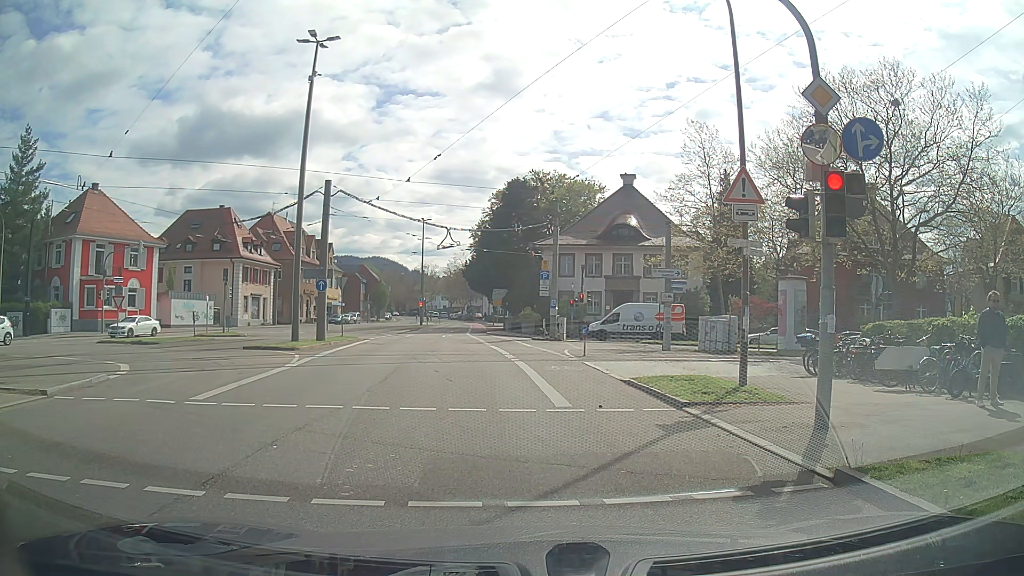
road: secondary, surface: asphalt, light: Day
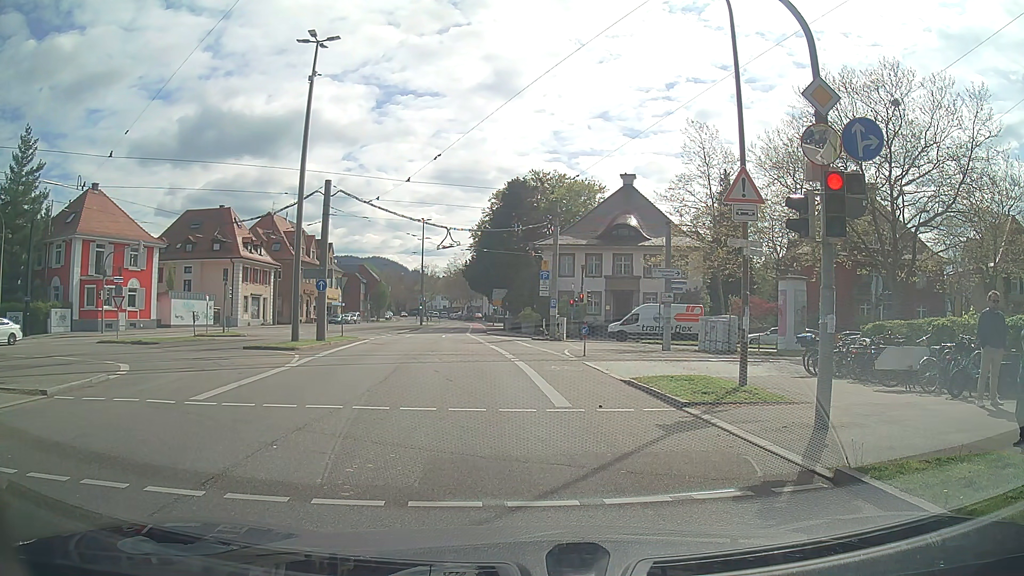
(0.0, 0.0) m; 0°
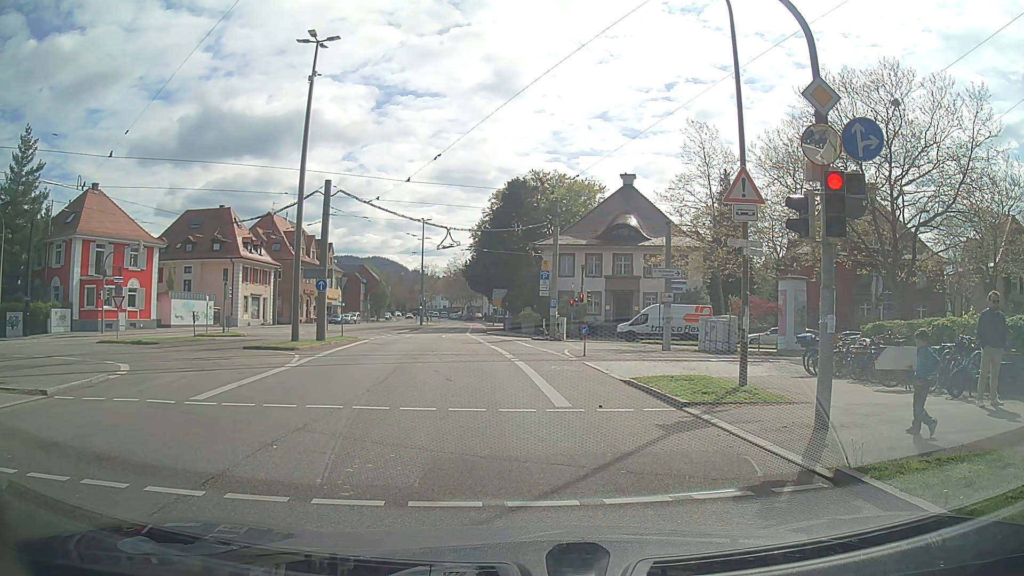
(0.0, 0.0) m; 0°
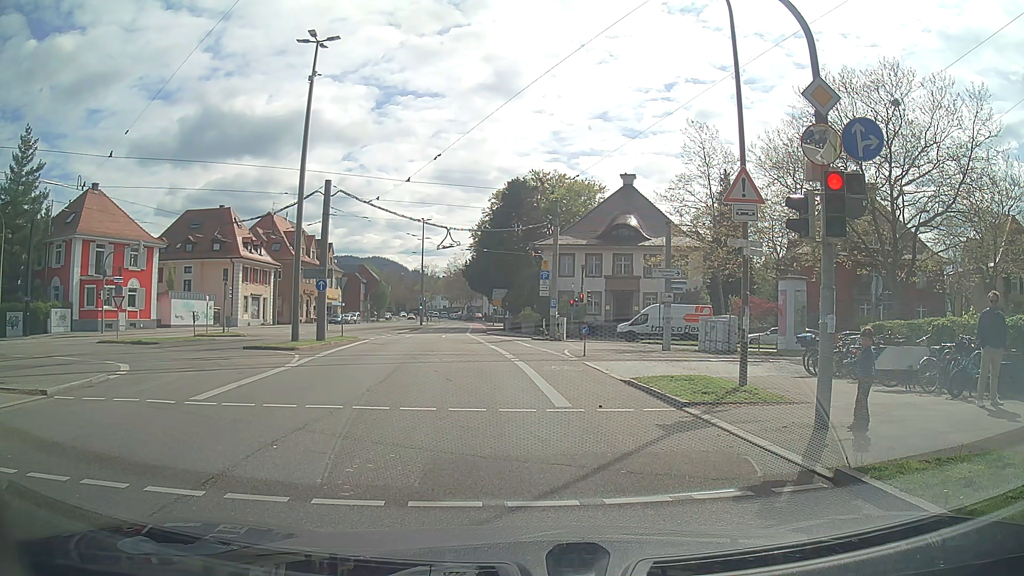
(0.0, 0.0) m; 0°
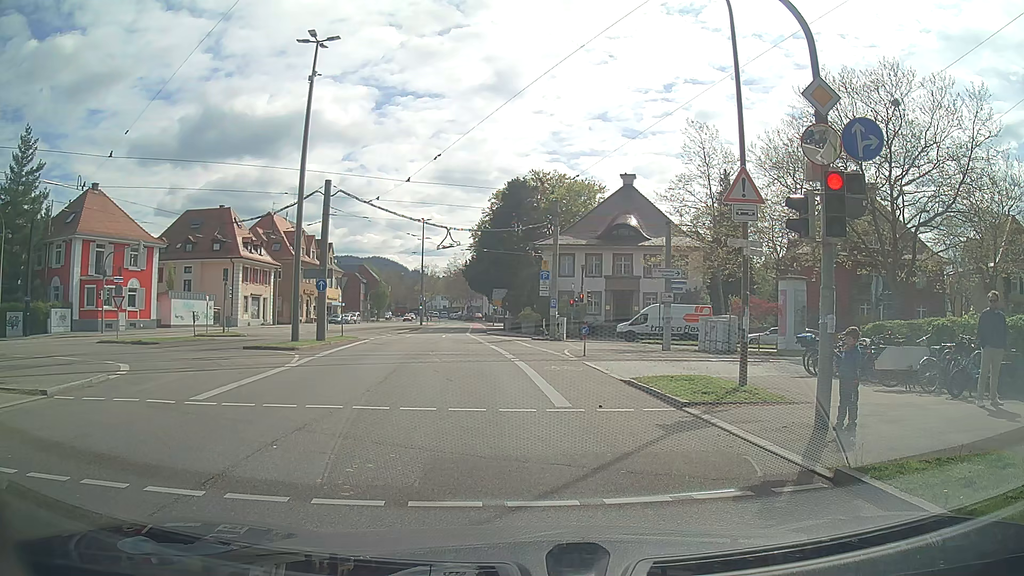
(0.0, 0.0) m; 0°
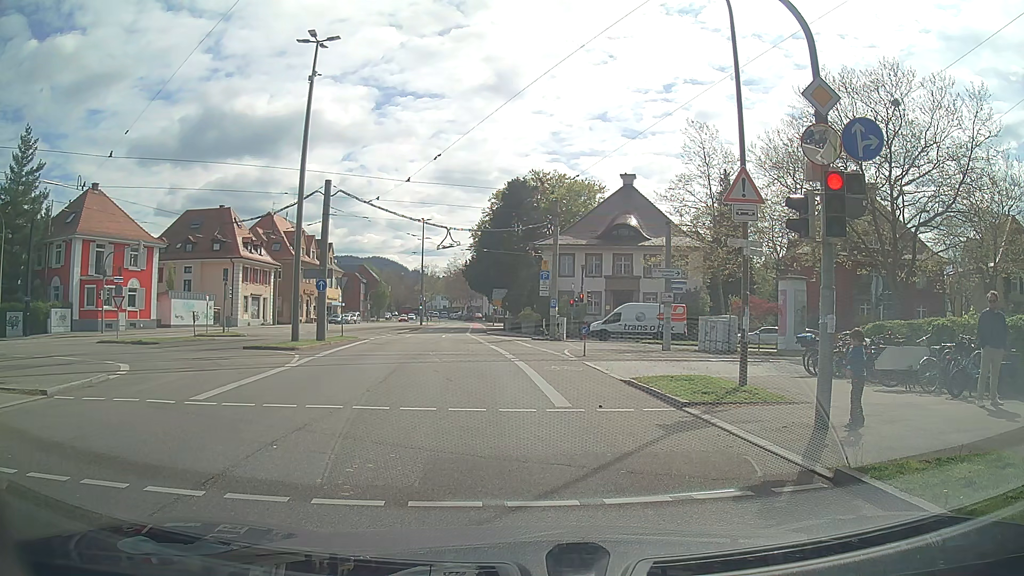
(0.0, 0.0) m; 0°
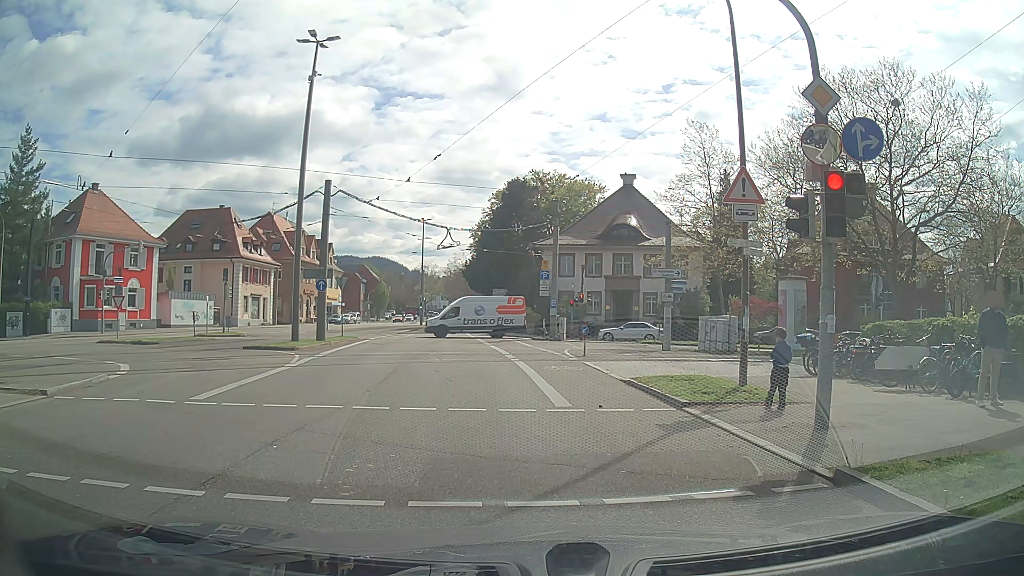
(0.0, 0.0) m; 0°
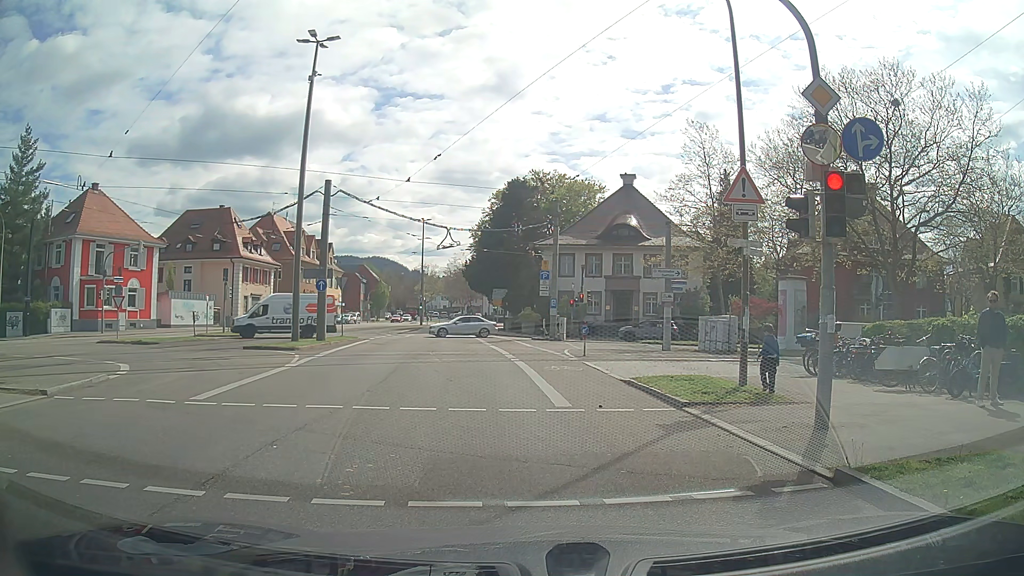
(0.0, 0.0) m; 0°
